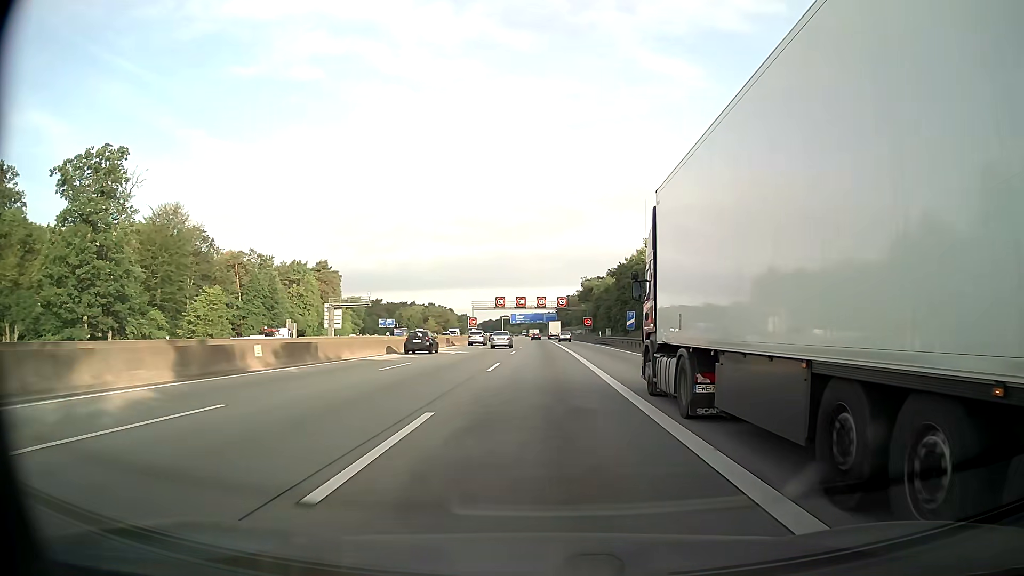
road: motorway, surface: asphalt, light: Day
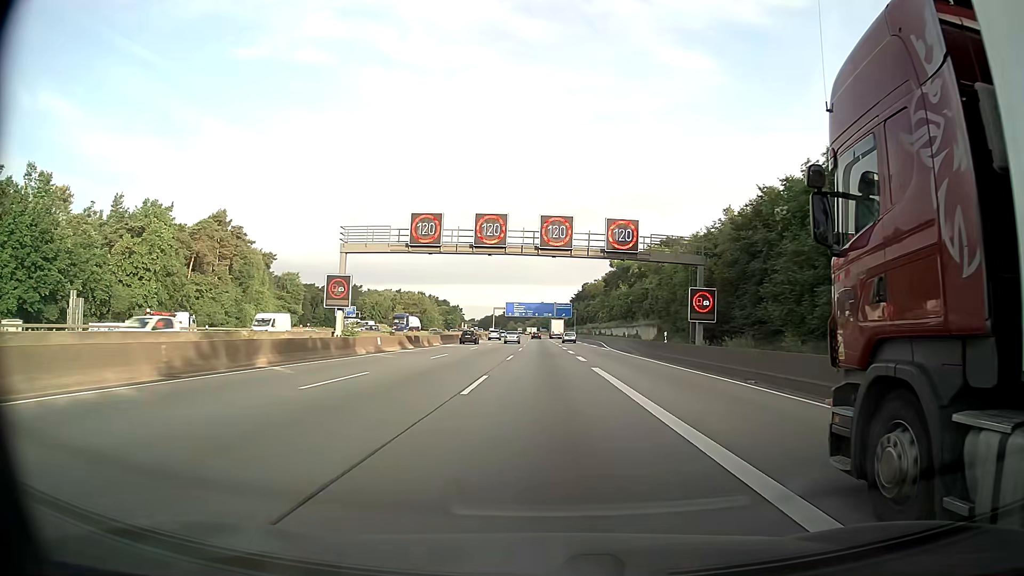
(-0.5, +80.7) m; 0°
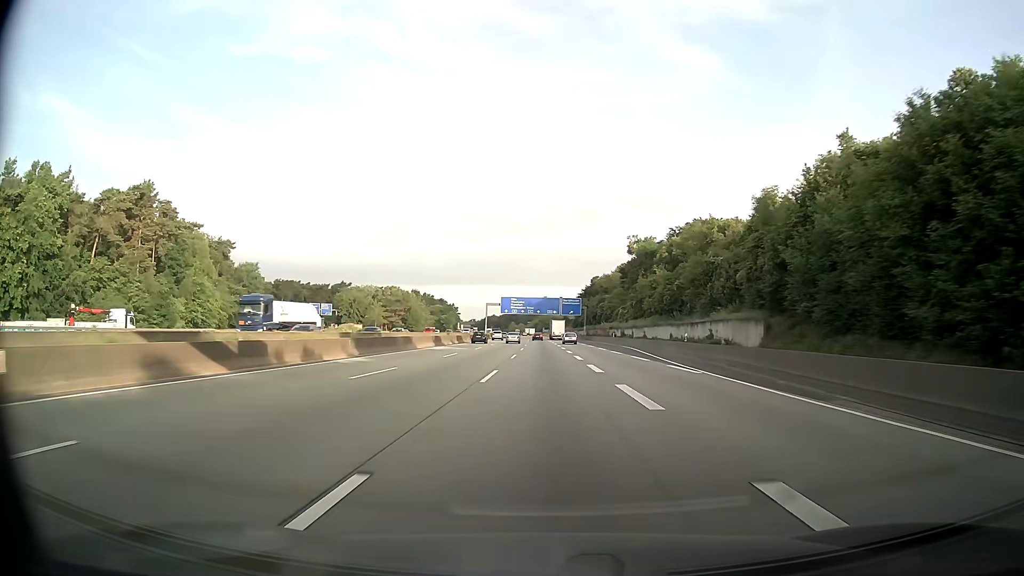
(-0.1, +32.3) m; 0°
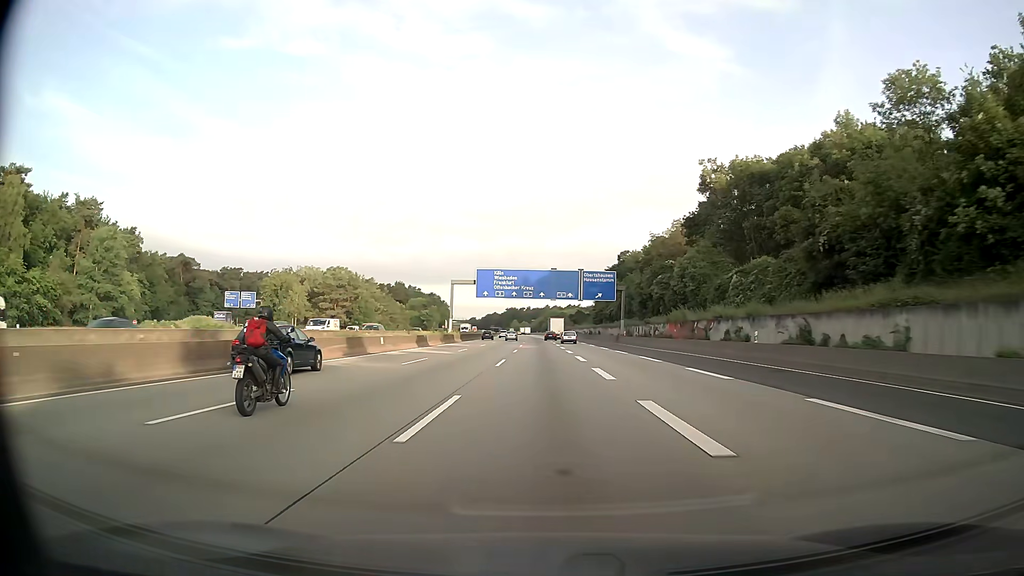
(-0.3, +64.5) m; -1°
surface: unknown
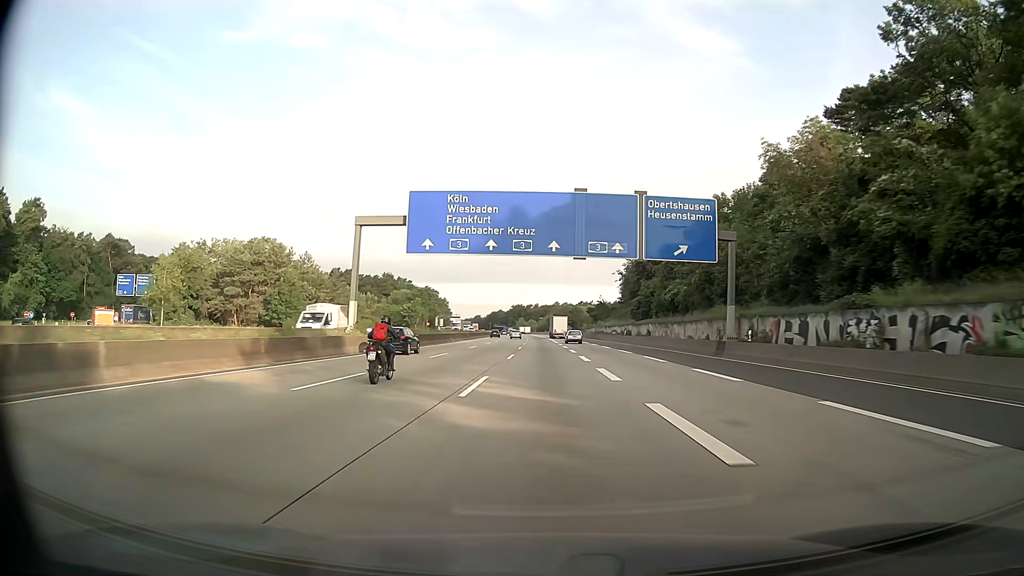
(-0.3, +48.5) m; -1°
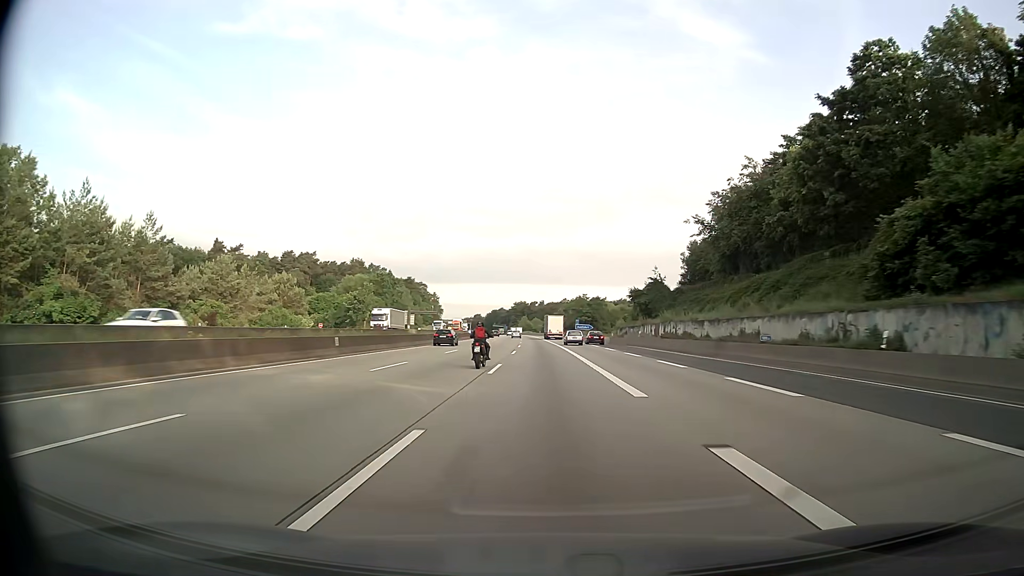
(-0.4, +64.7) m; -1°
(0, +10) (0, +20) (0, +30) (0, +40) (0, +50) (0, +60) (-1, +70) (-1, +80) (-1, +90) (-1, +100) m
